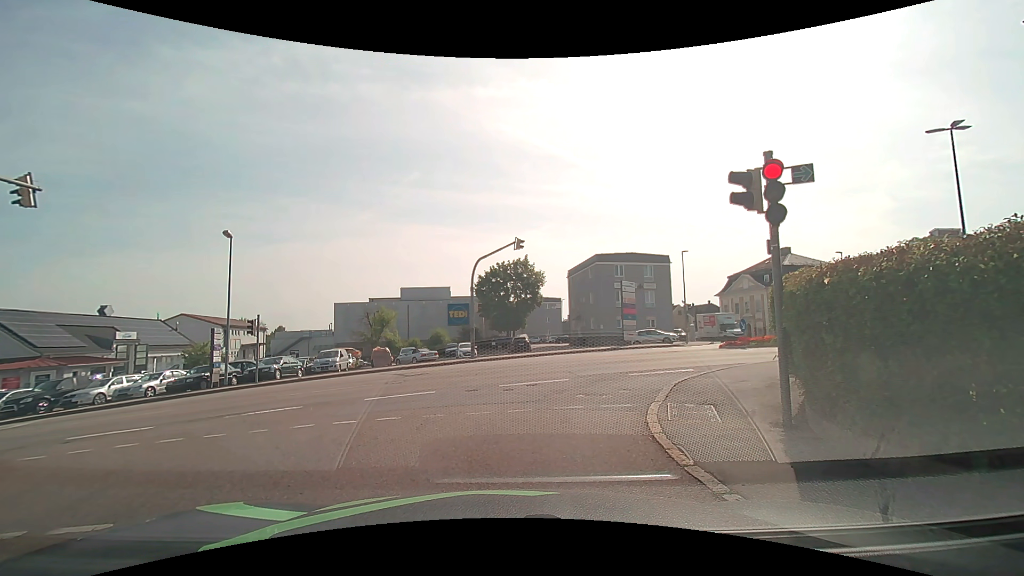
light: Day
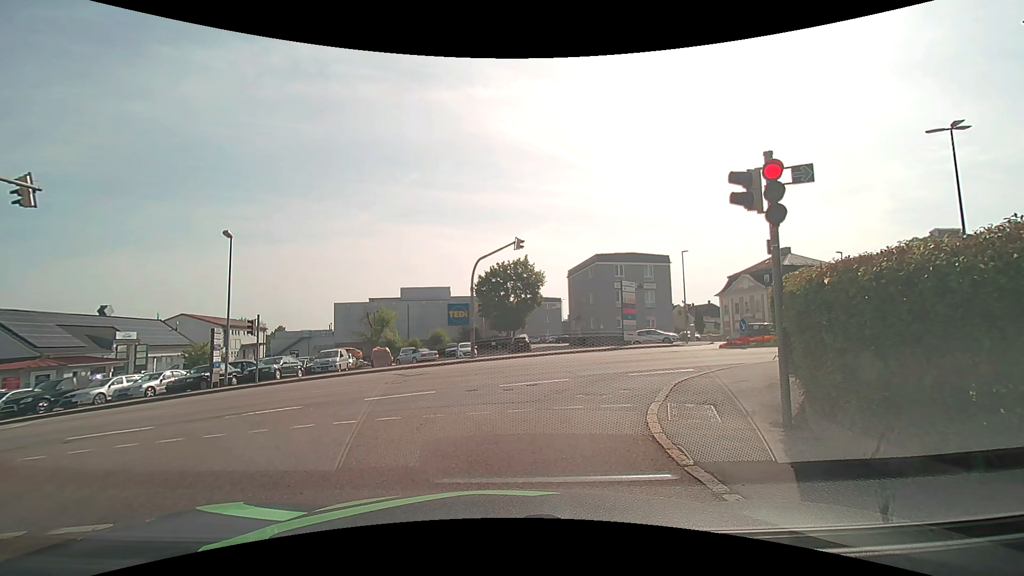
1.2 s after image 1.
(0.0, 0.0) m; 0°
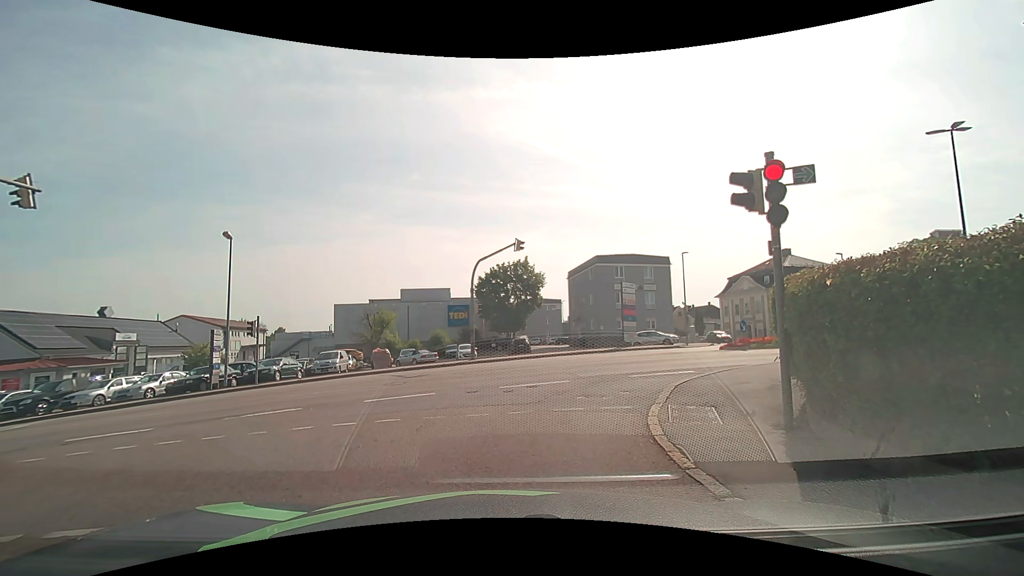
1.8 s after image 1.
(0.0, 0.0) m; 0°
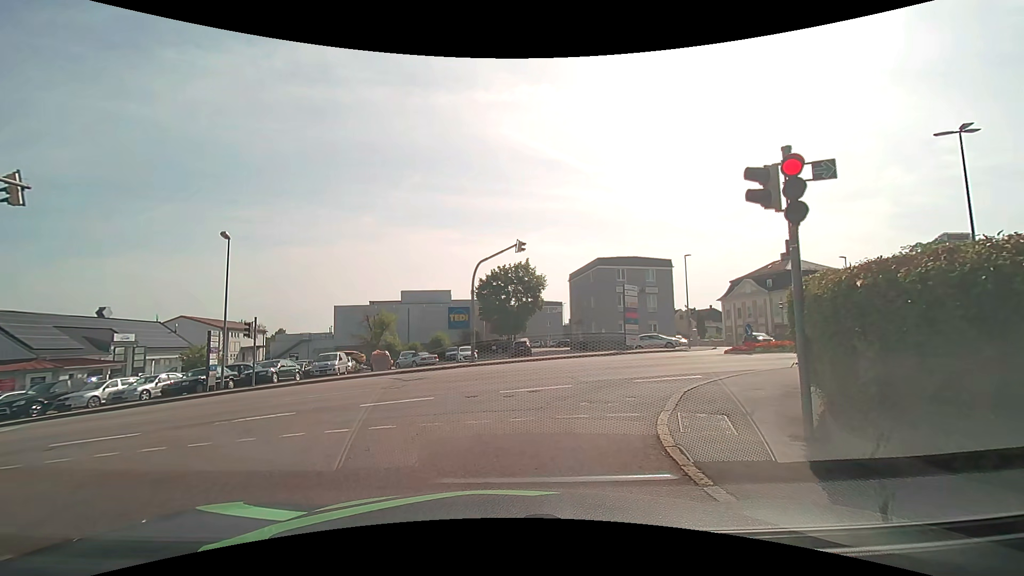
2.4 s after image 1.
(0.0, +0.4) m; 0°
